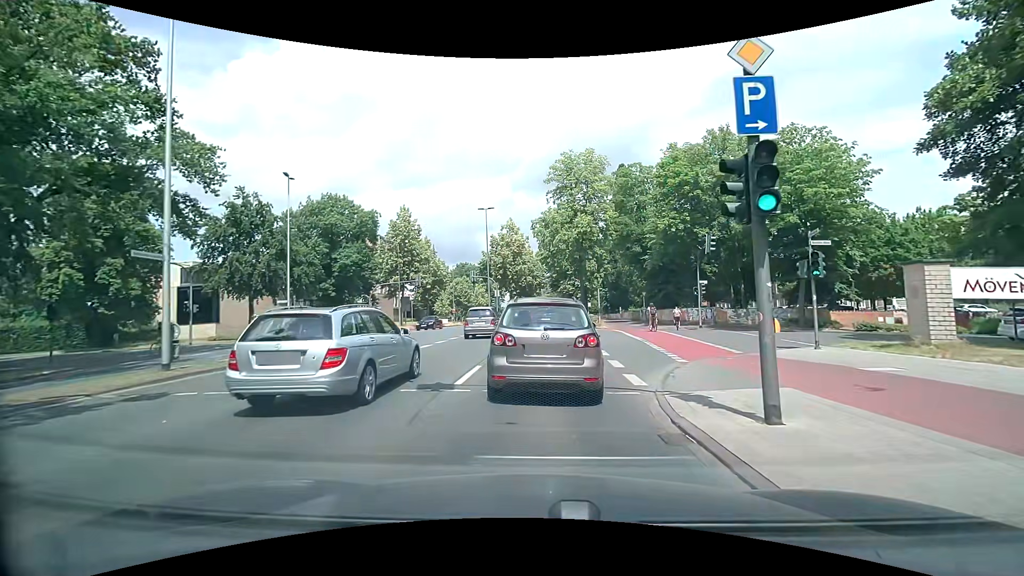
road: primary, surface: asphalt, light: Day
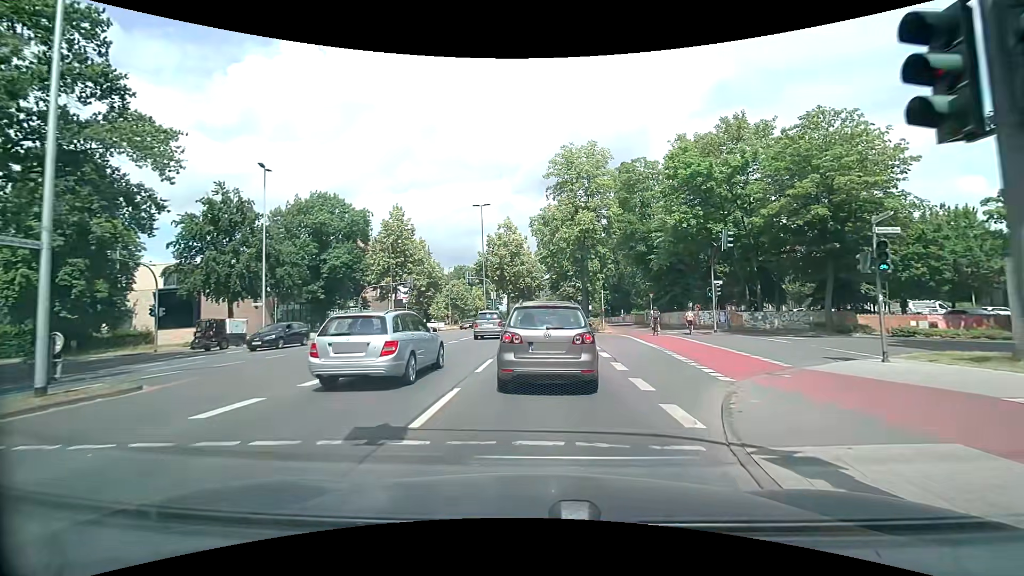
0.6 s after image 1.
(0.0, +3.4) m; 0°
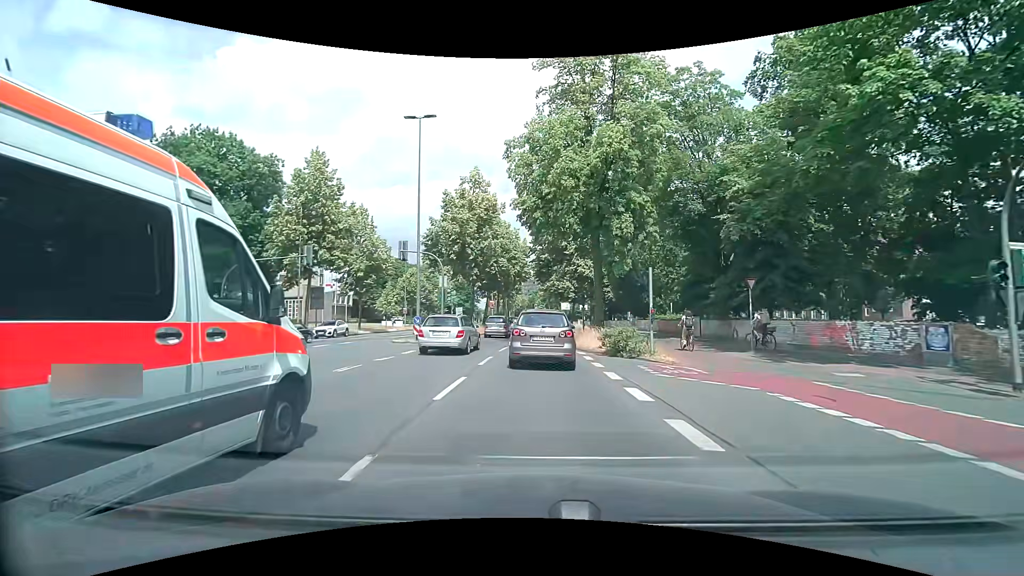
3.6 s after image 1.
(+0.4, +22.4) m; +2°
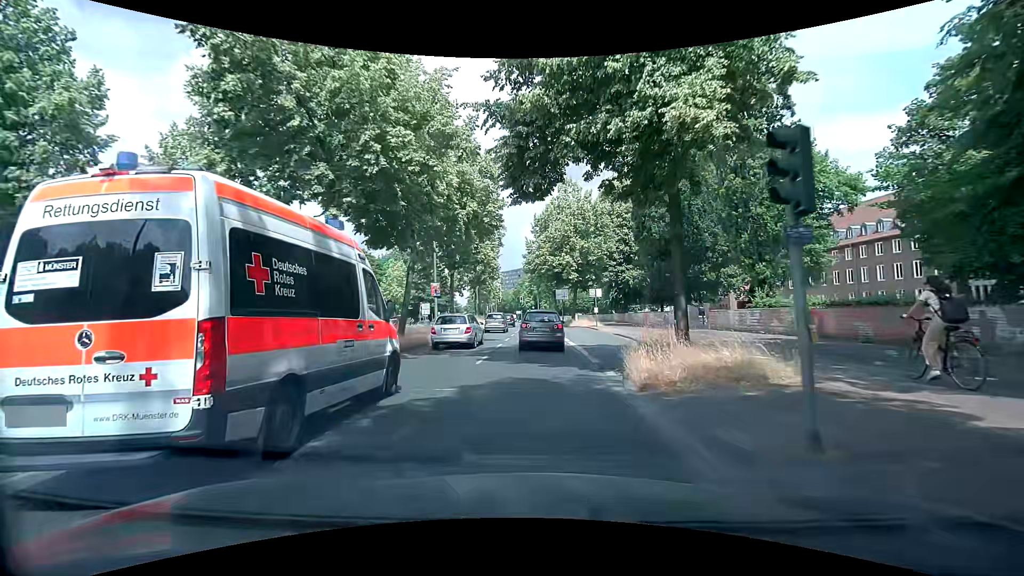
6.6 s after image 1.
(+0.4, +28.3) m; +2°
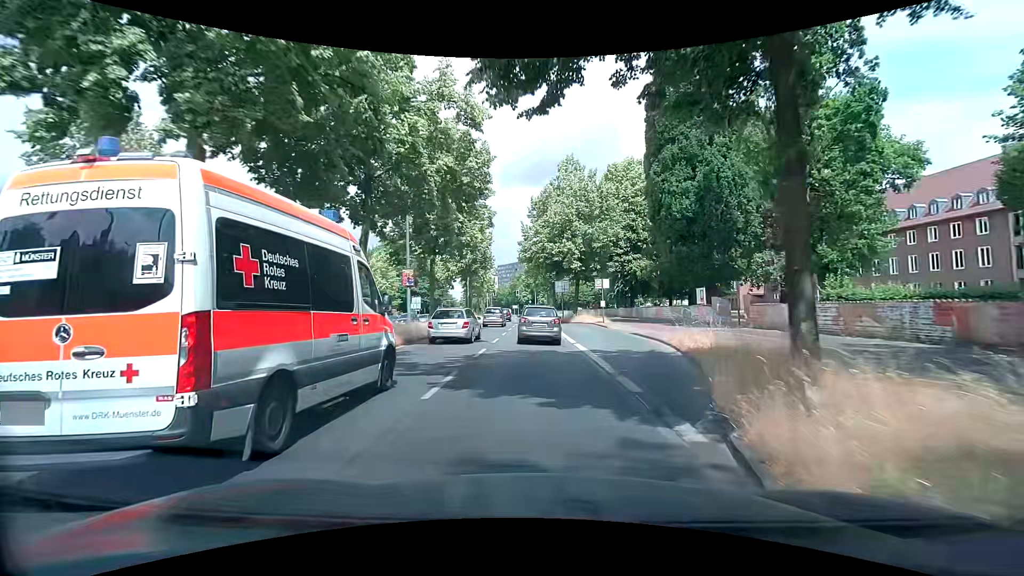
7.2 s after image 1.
(-0.1, +6.3) m; 0°
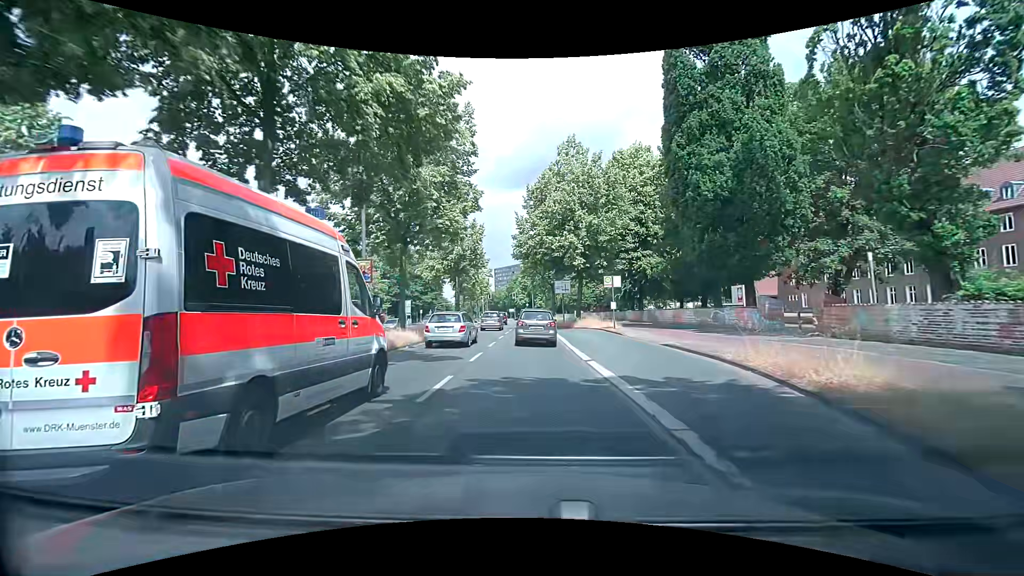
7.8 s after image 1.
(0.0, +6.5) m; +1°
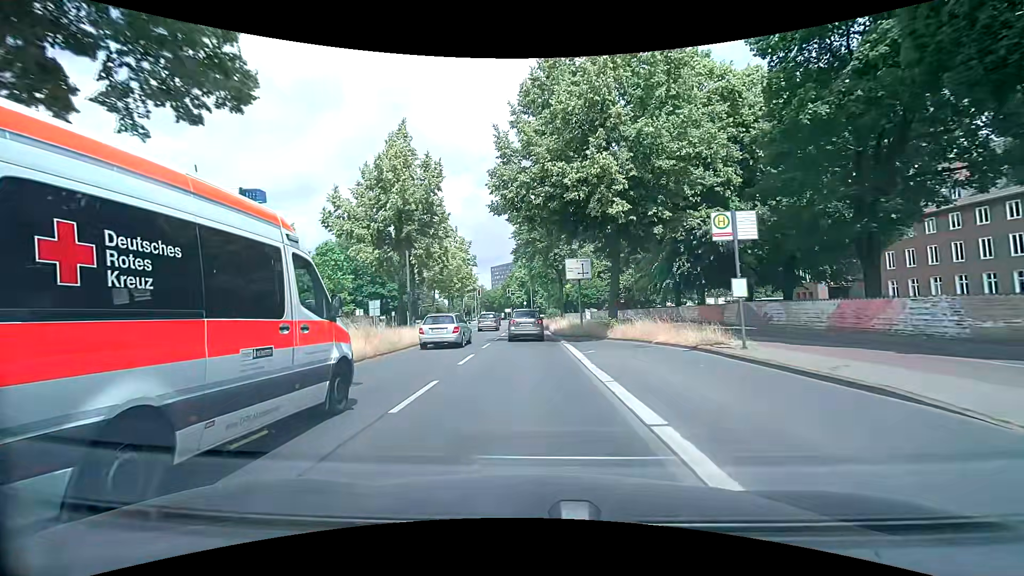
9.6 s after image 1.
(0.0, +20.1) m; 0°
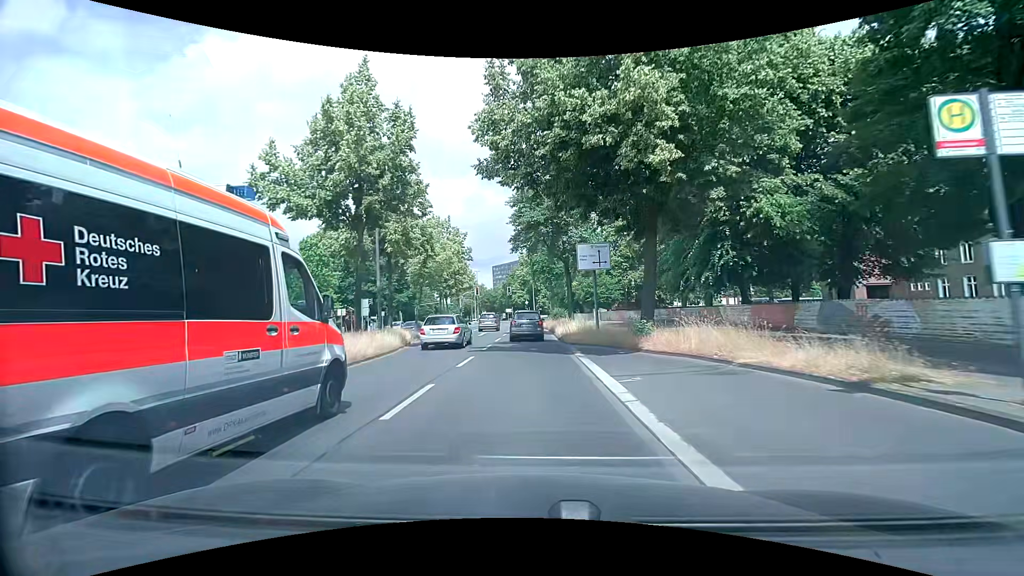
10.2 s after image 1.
(0.0, +6.8) m; 0°
(0, +10) (0, +20) (0, +30) (-1, +40) (-1, +50) (-2, +60) (-2, +70) (-3, +80) (-4, +90) (-5, +100) m
